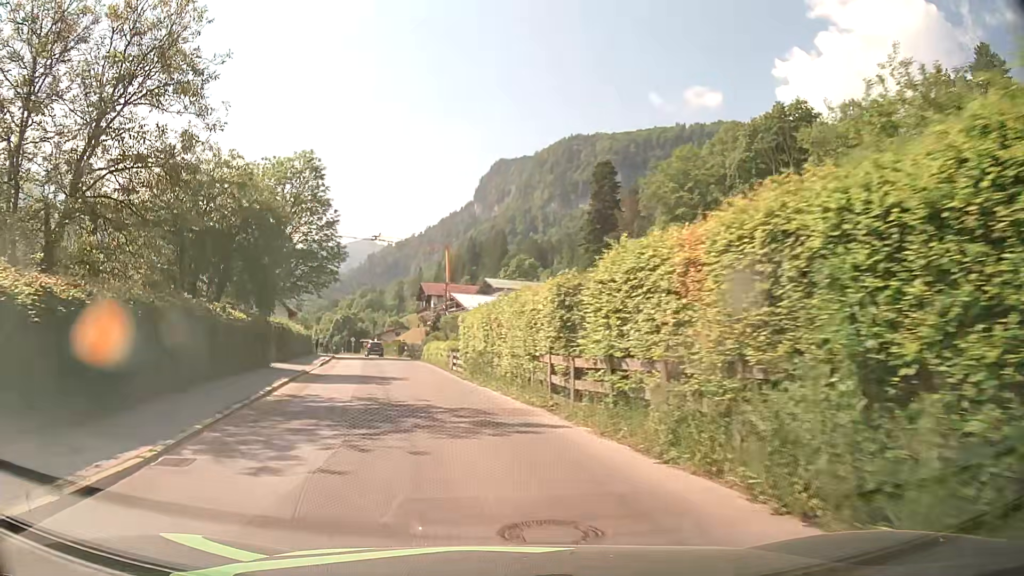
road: tertiary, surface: asphalt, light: Day
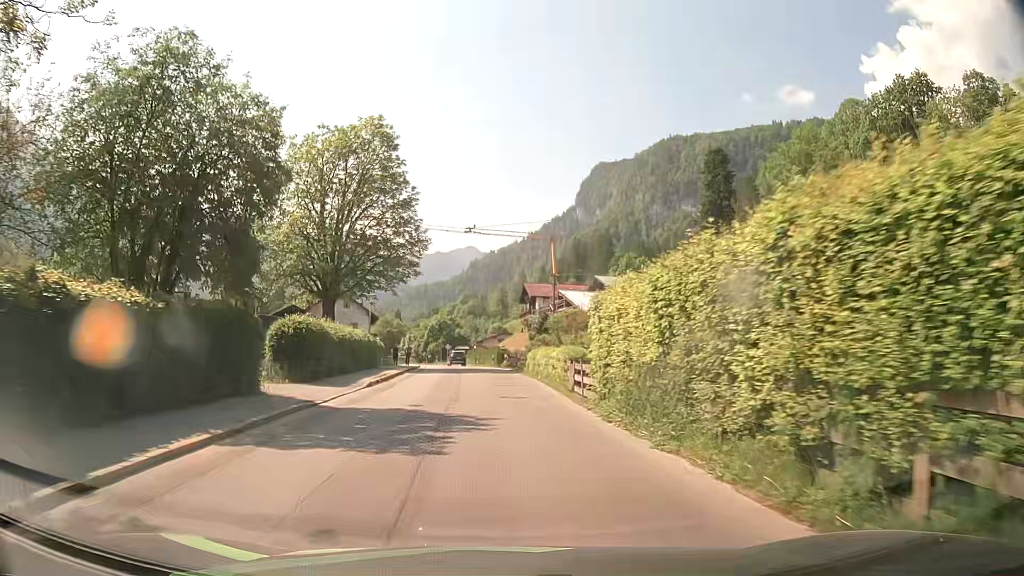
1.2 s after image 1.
(-1.3, +12.8) m; -10°
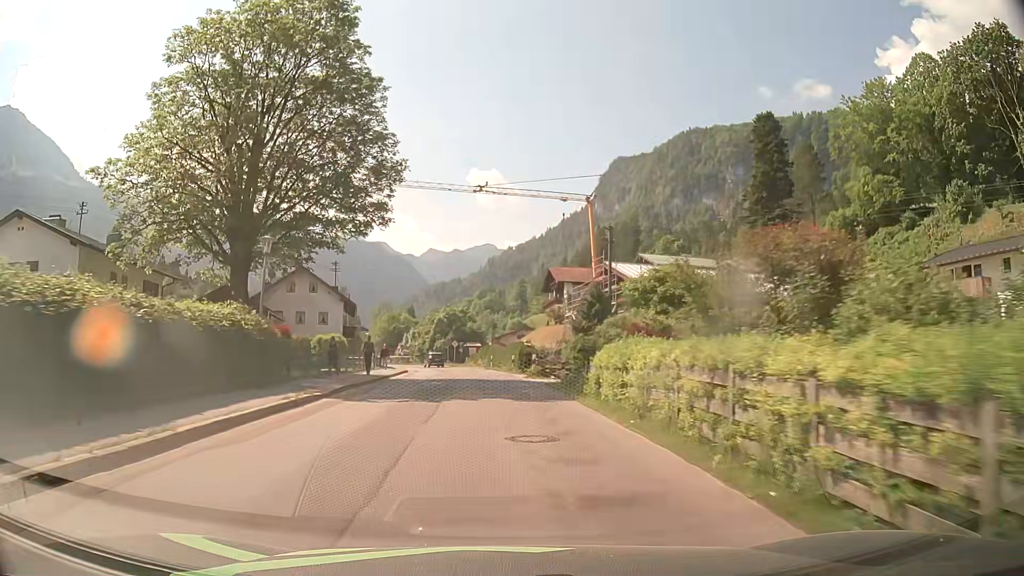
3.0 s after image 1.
(-0.3, +21.5) m; -1°
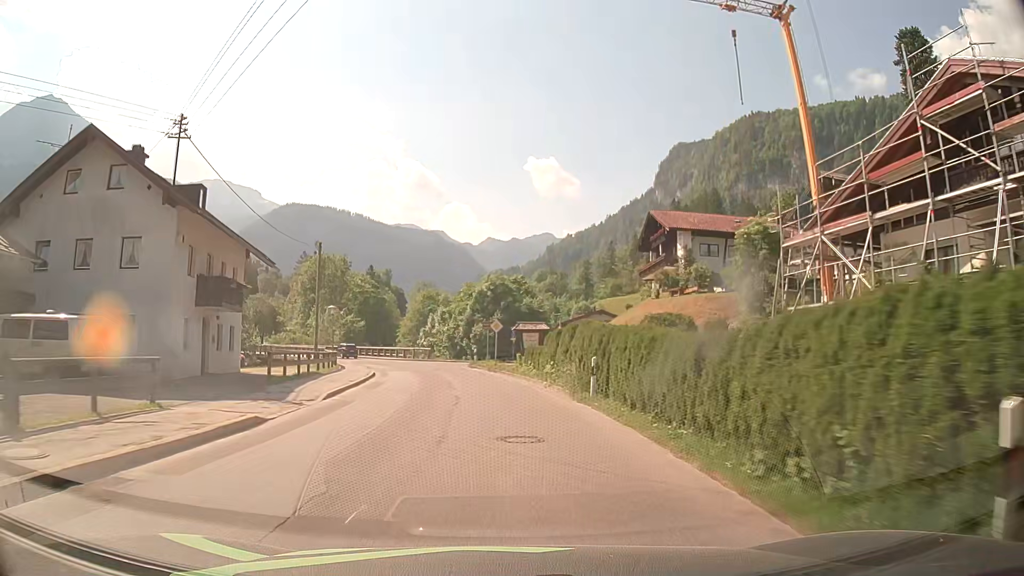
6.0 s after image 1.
(-1.9, +38.5) m; -5°
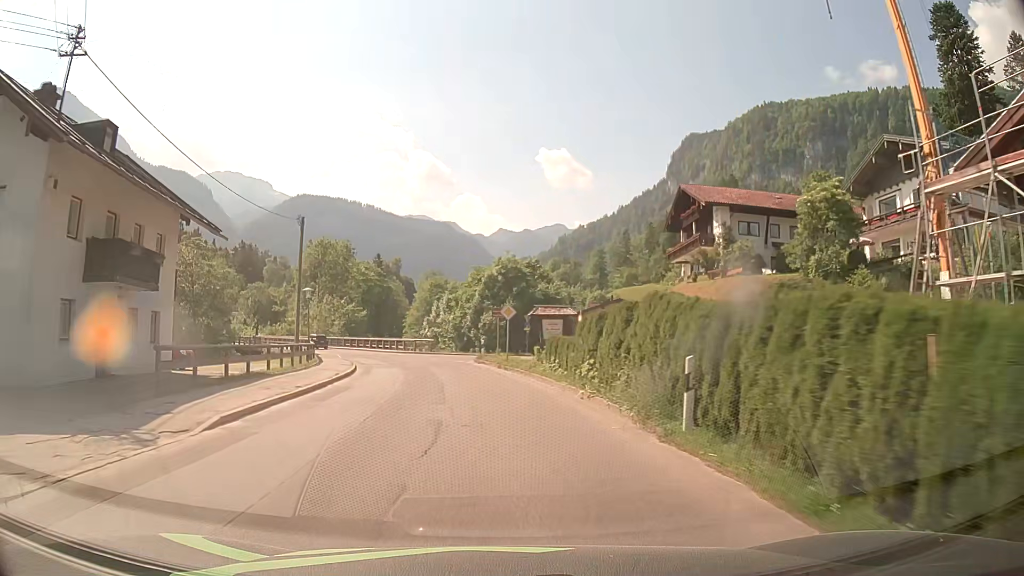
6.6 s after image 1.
(-0.1, +7.8) m; -1°
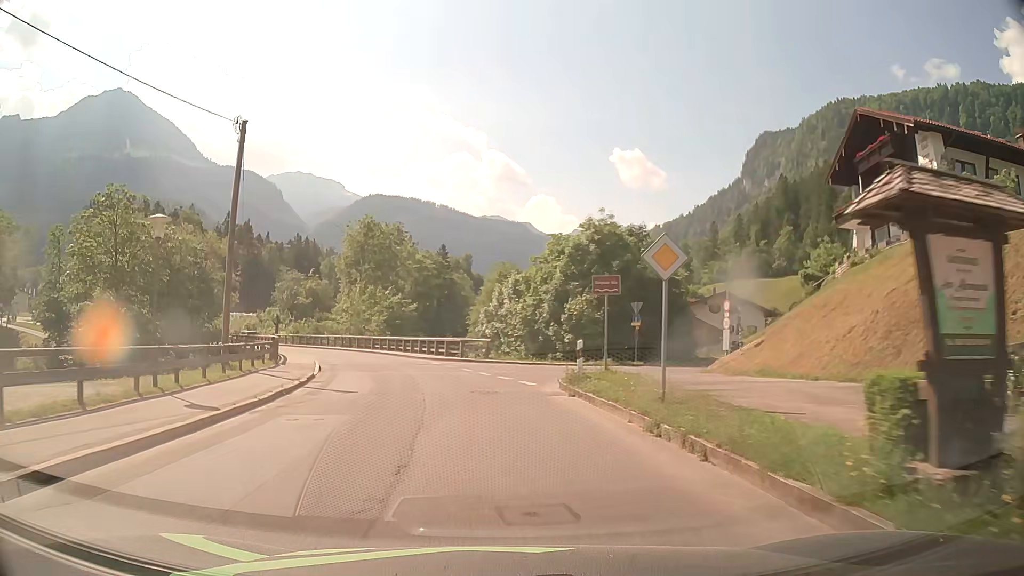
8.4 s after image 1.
(-1.1, +21.8) m; -6°
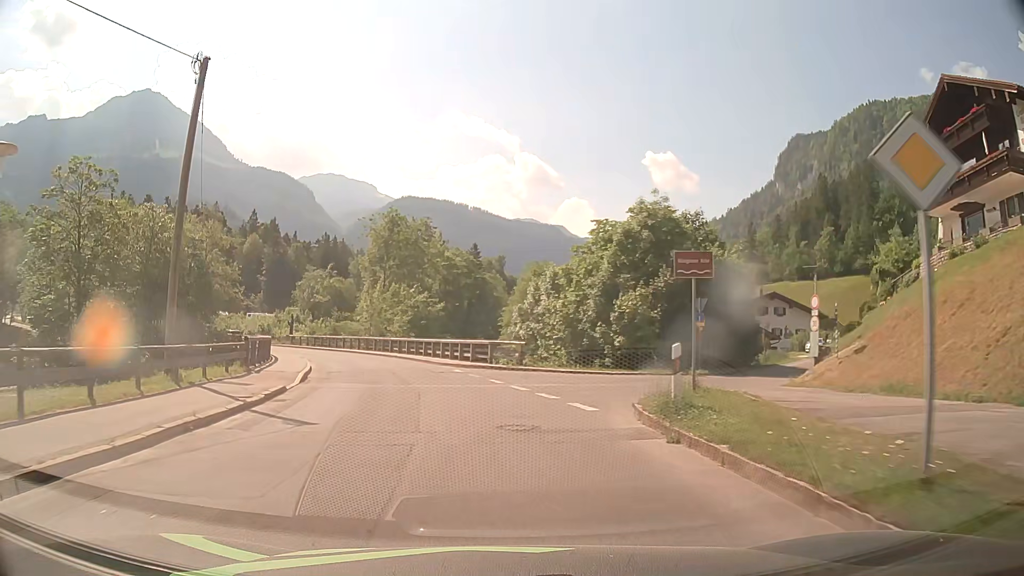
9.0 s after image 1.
(-0.2, +6.8) m; -3°
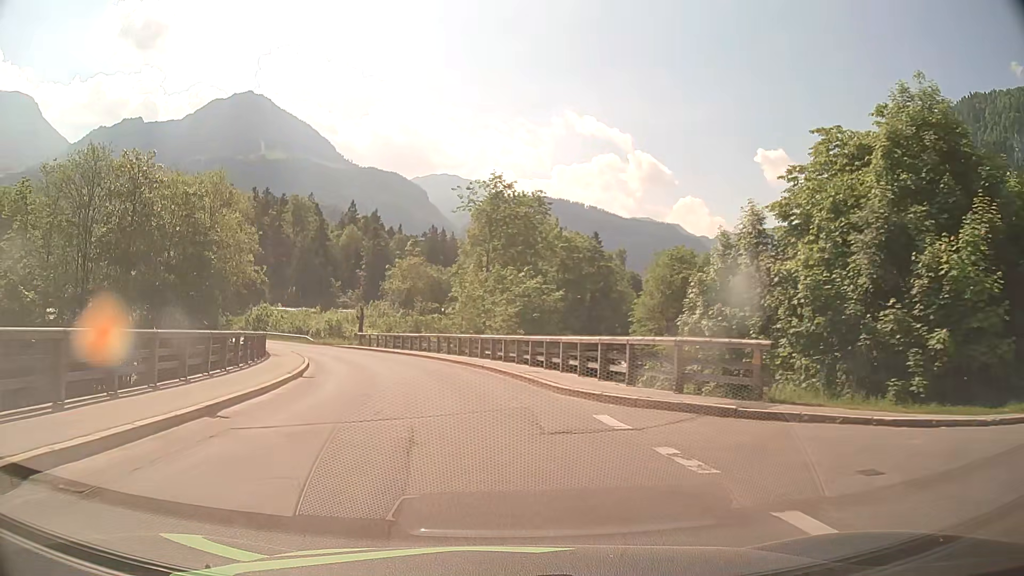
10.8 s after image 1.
(-1.6, +18.6) m; -10°
